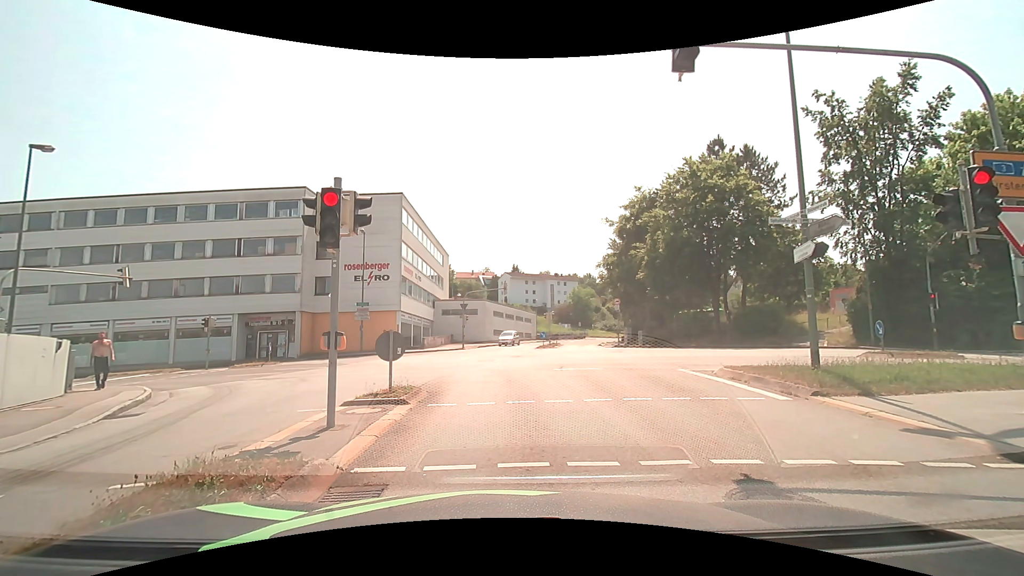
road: tertiary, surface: asphalt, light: Day
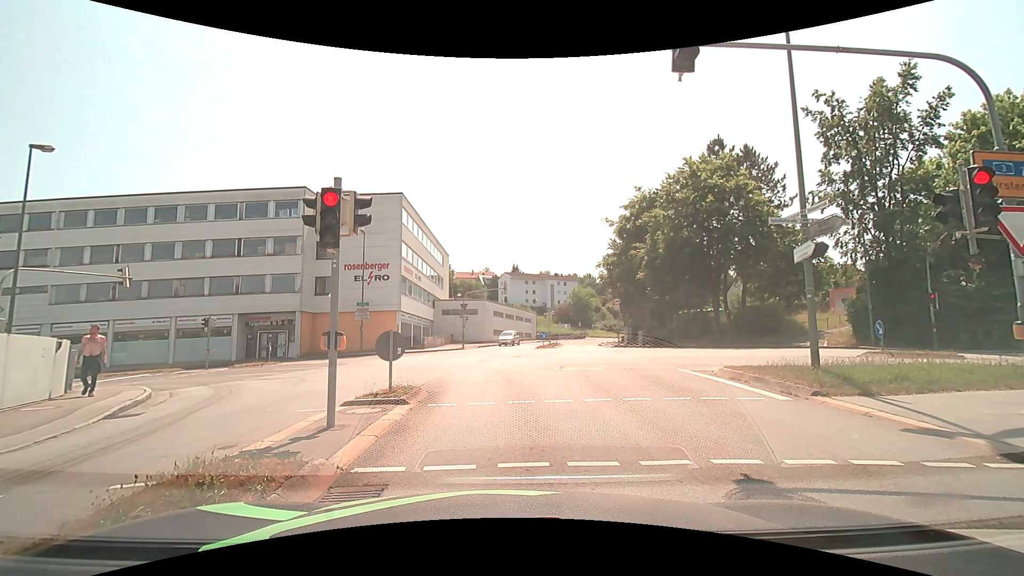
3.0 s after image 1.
(0.0, 0.0) m; 0°
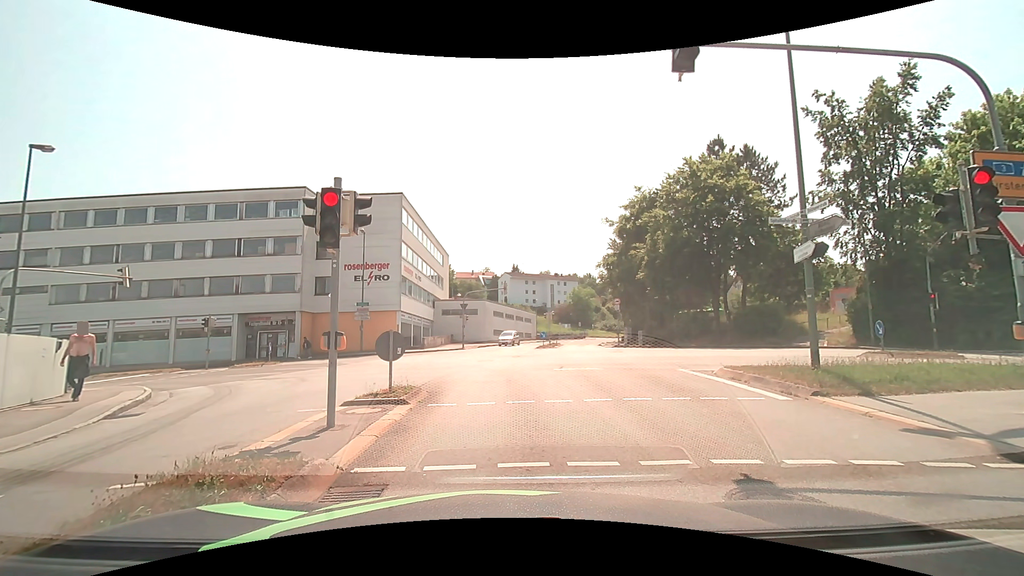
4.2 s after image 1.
(0.0, 0.0) m; 0°
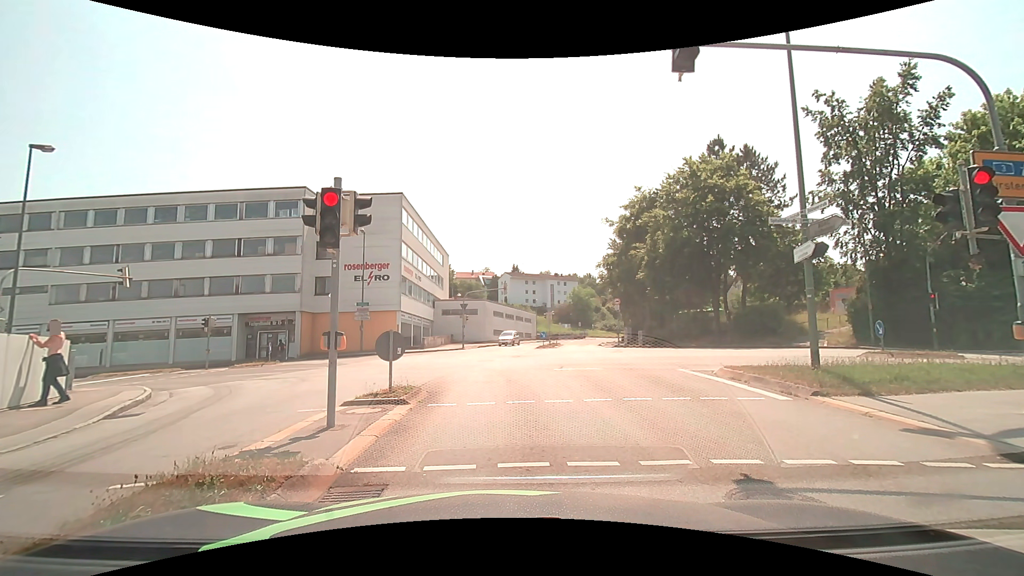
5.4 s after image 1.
(0.0, 0.0) m; 0°
